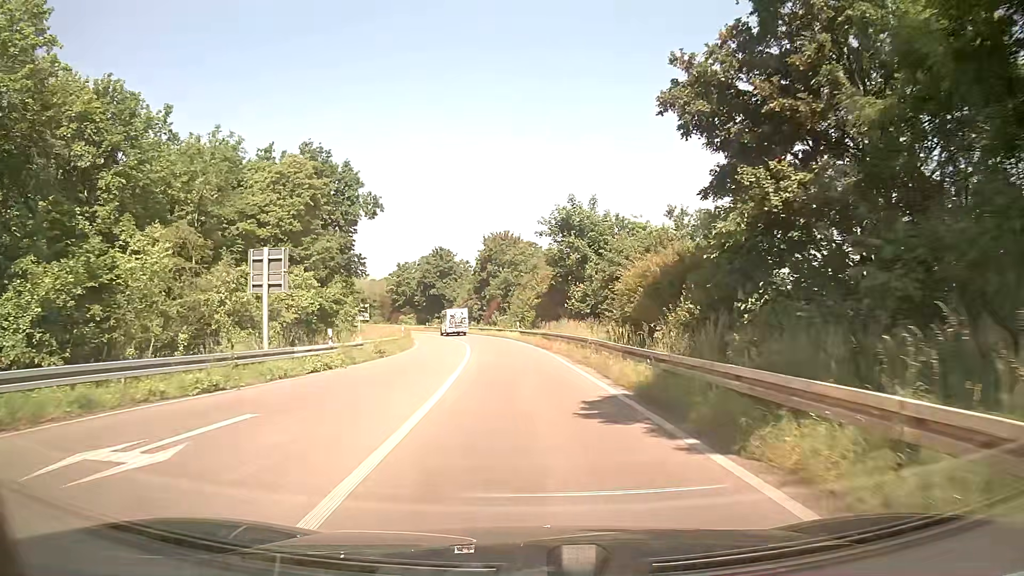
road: trunk_link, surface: asphalt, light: Day
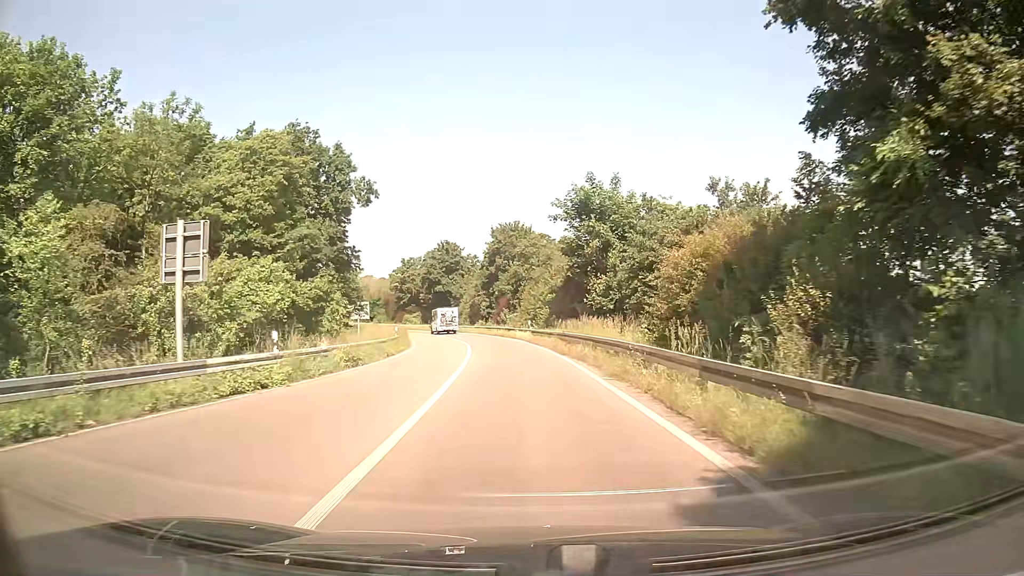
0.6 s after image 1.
(-0.1, +6.6) m; -1°
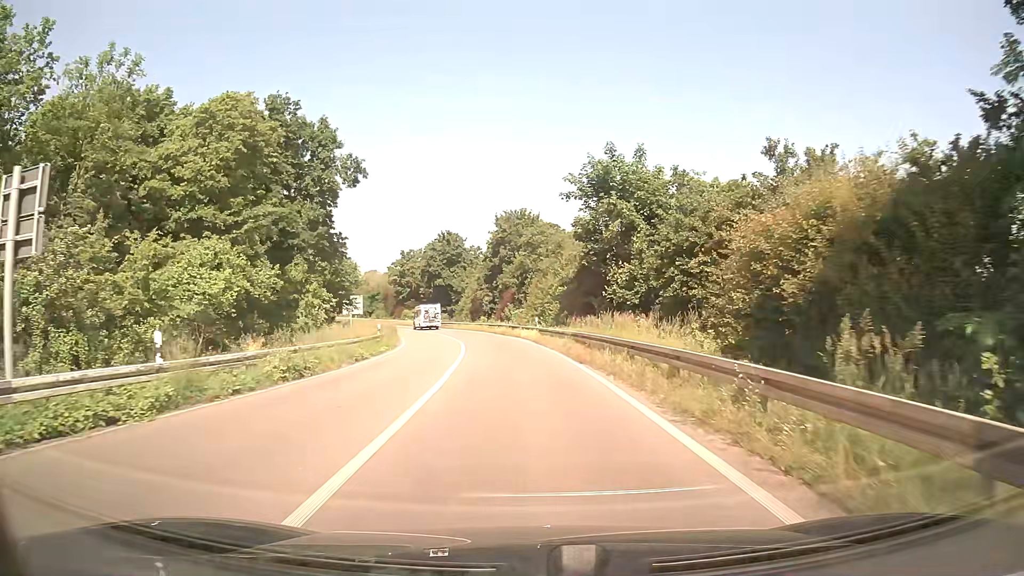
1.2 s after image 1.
(-0.1, +6.5) m; -1°
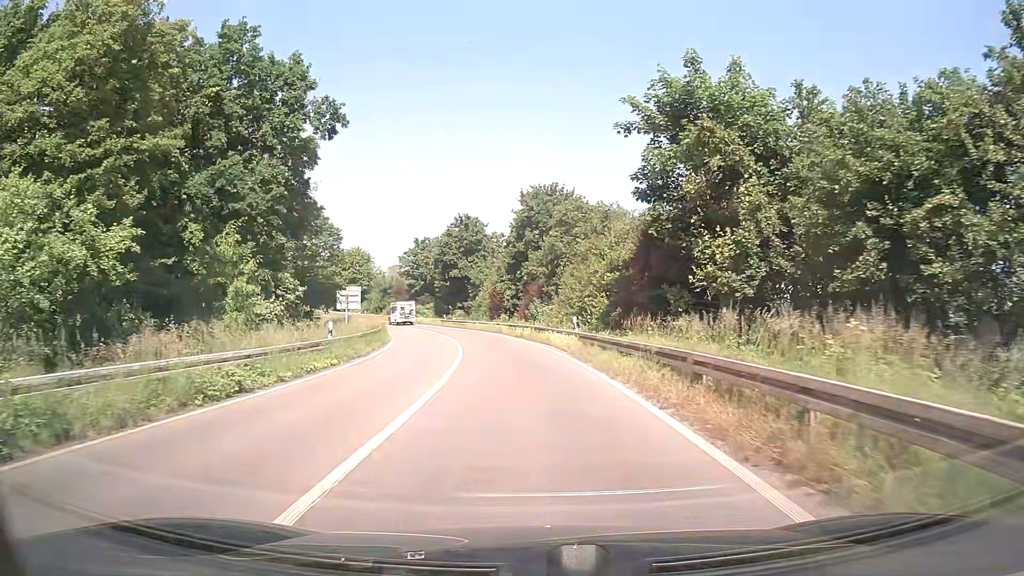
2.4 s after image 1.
(-0.2, +12.9) m; -3°
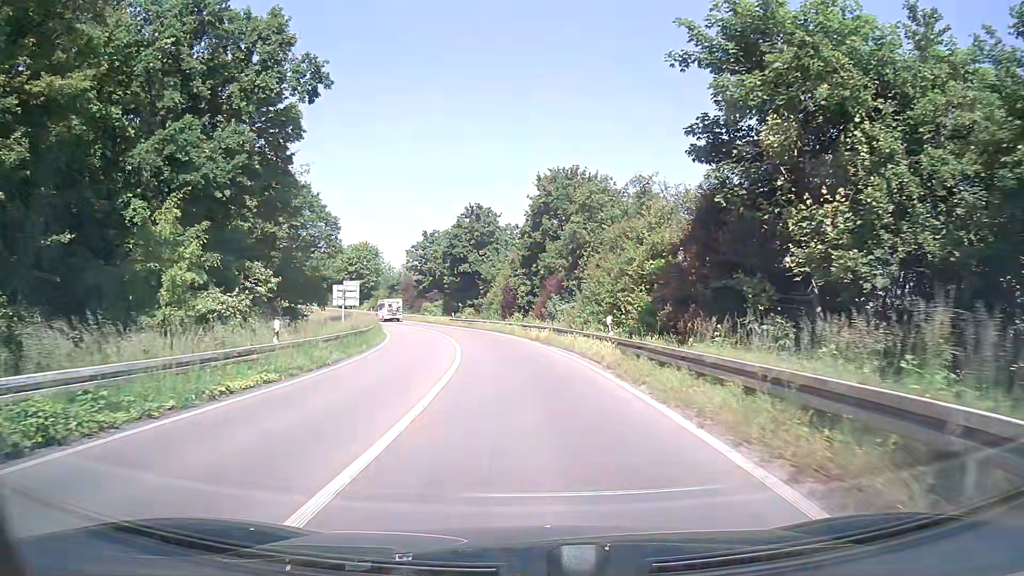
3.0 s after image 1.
(-0.1, +6.4) m; -1°
